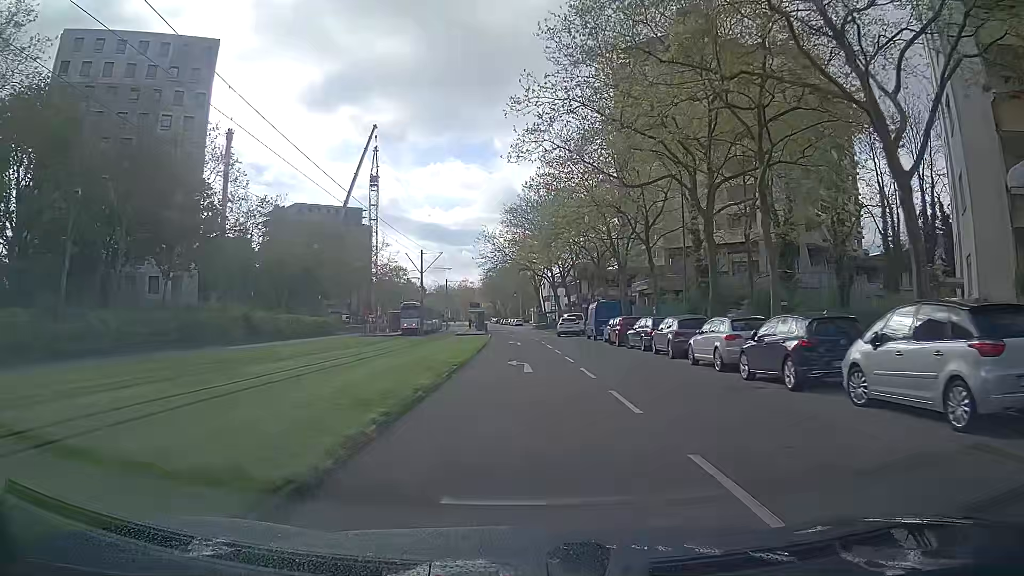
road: tertiary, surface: asphalt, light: Day
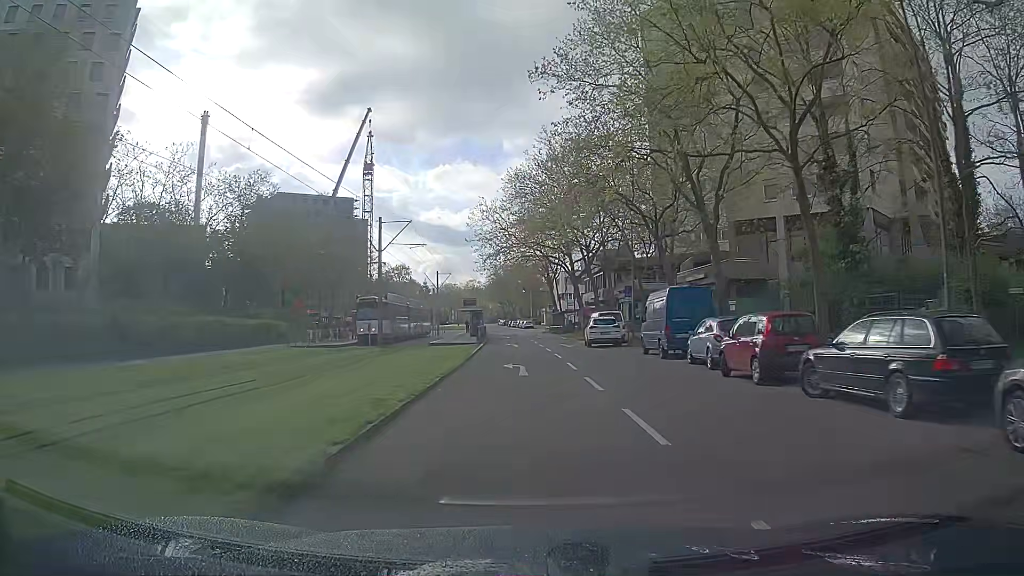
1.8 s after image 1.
(0.0, +20.2) m; 0°
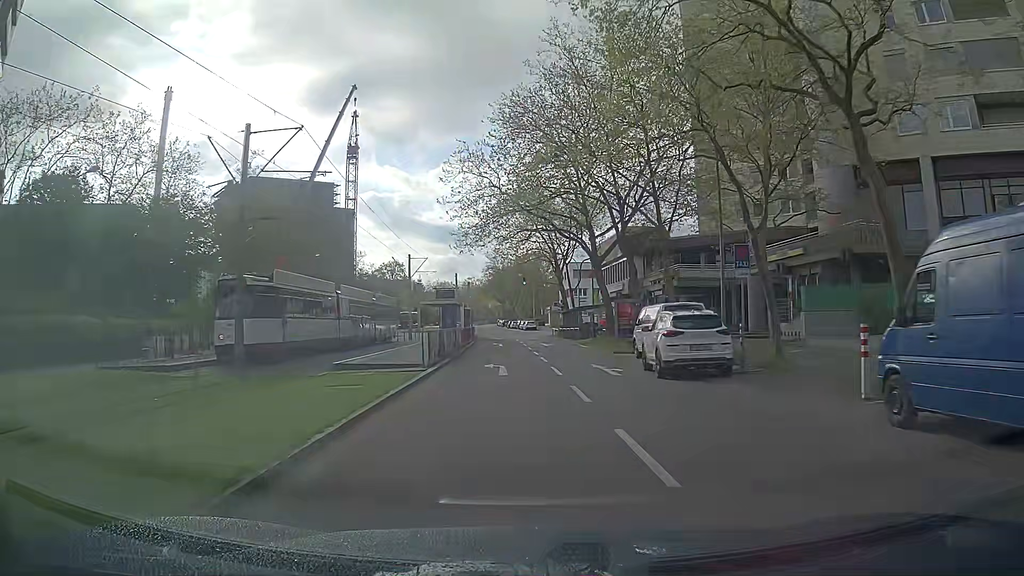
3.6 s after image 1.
(-0.1, +19.9) m; -1°
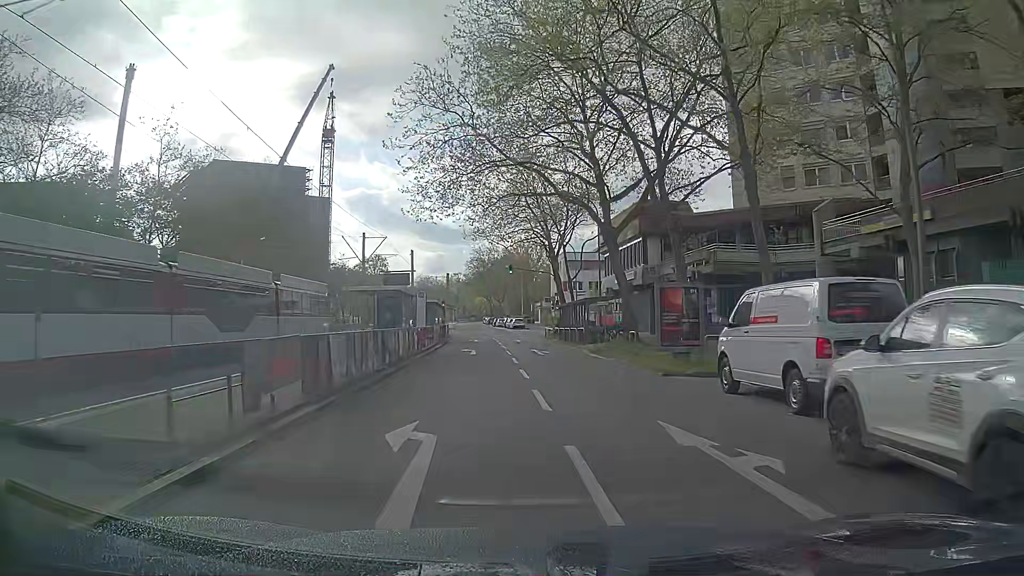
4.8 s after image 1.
(+0.2, +13.2) m; +1°
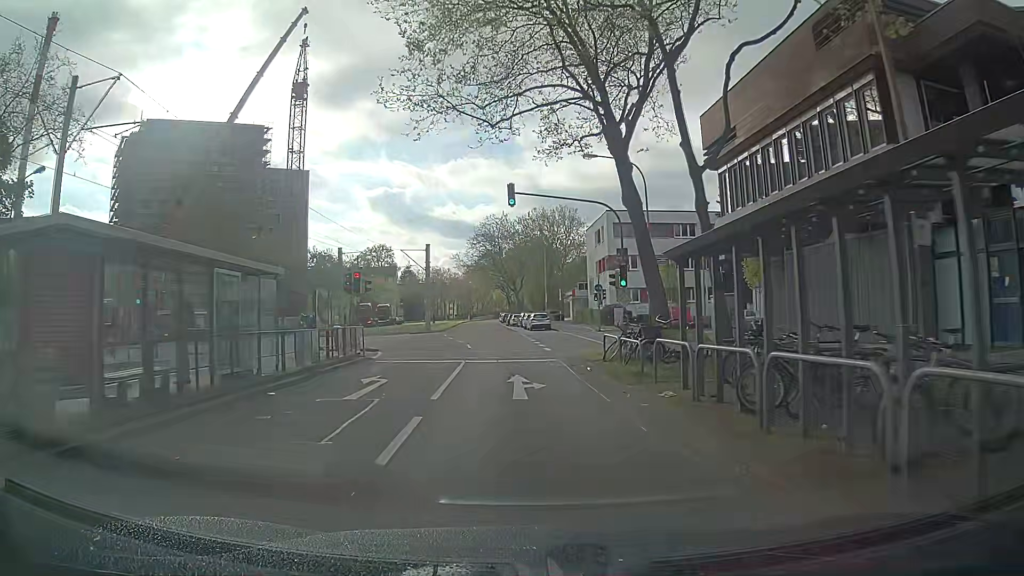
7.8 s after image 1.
(-0.1, +34.0) m; -3°
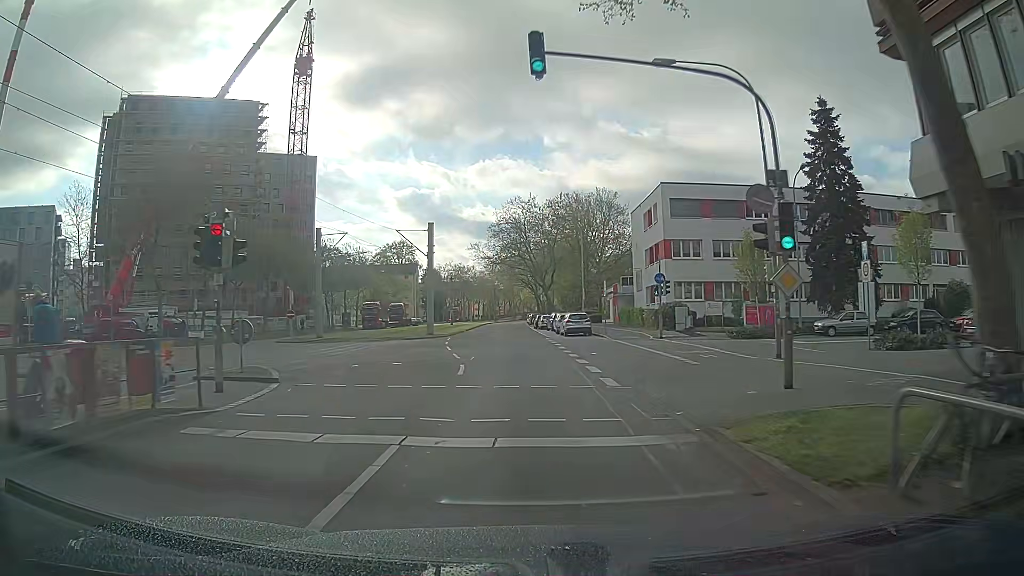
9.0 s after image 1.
(-0.2, +14.0) m; -1°
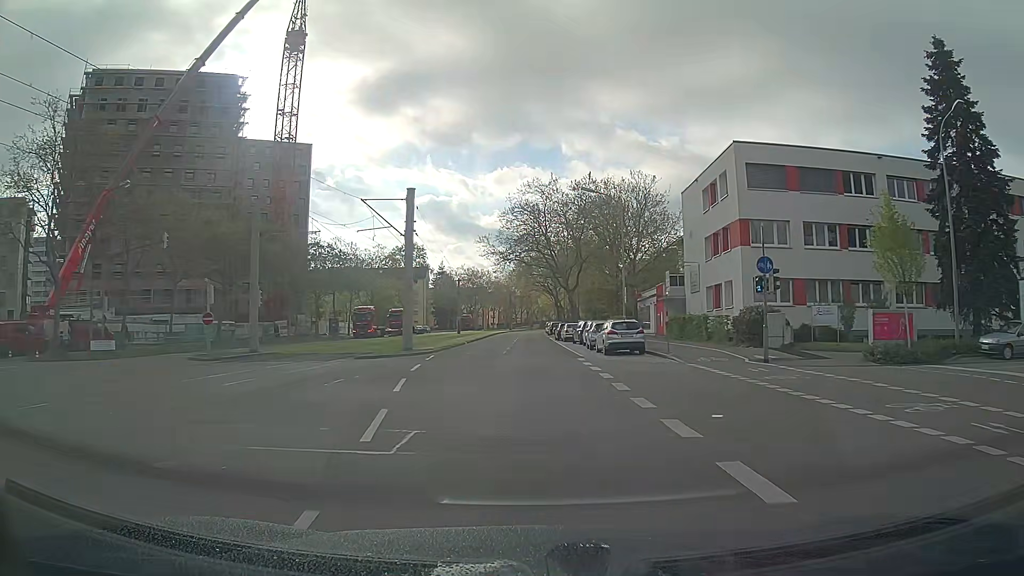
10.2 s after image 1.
(-0.4, +14.3) m; -2°
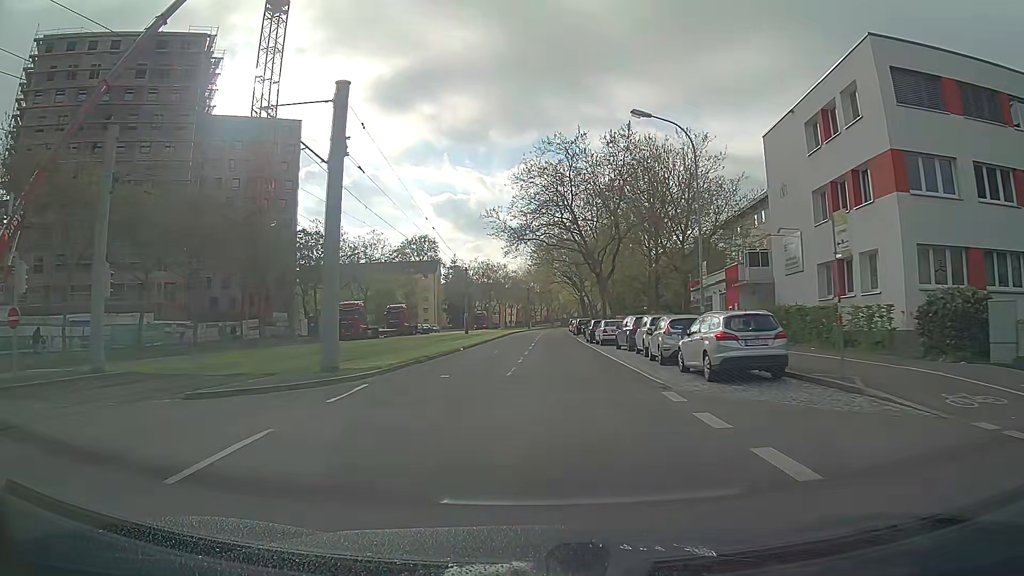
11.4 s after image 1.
(-0.1, +14.6) m; -2°
(0, +10) (0, +20) (0, +30) (0, +40) (0, +50) (0, +60) (0, +70) (0, +80) (+1, +90) (+1, +100) m
